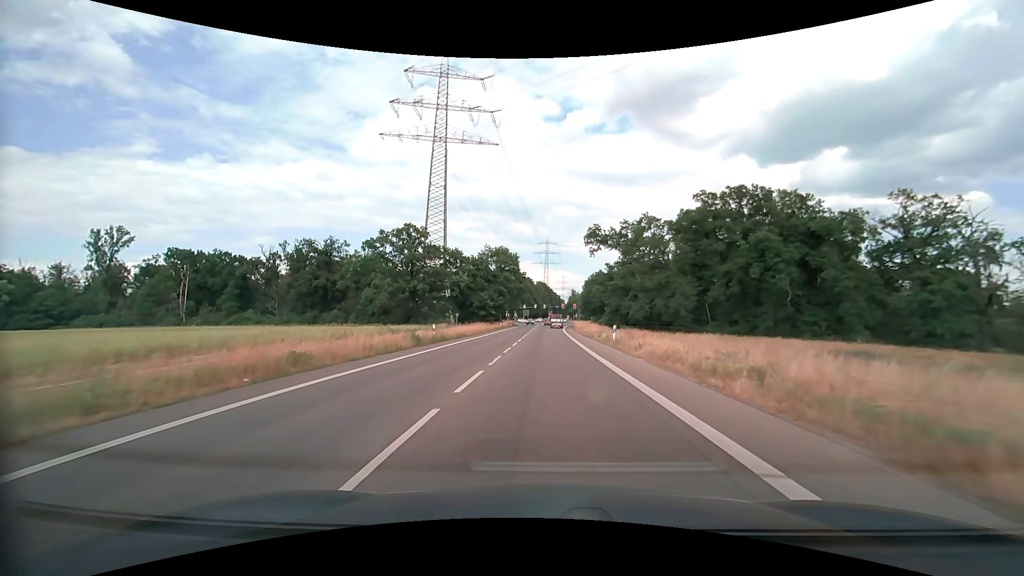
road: secondary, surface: asphalt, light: Day
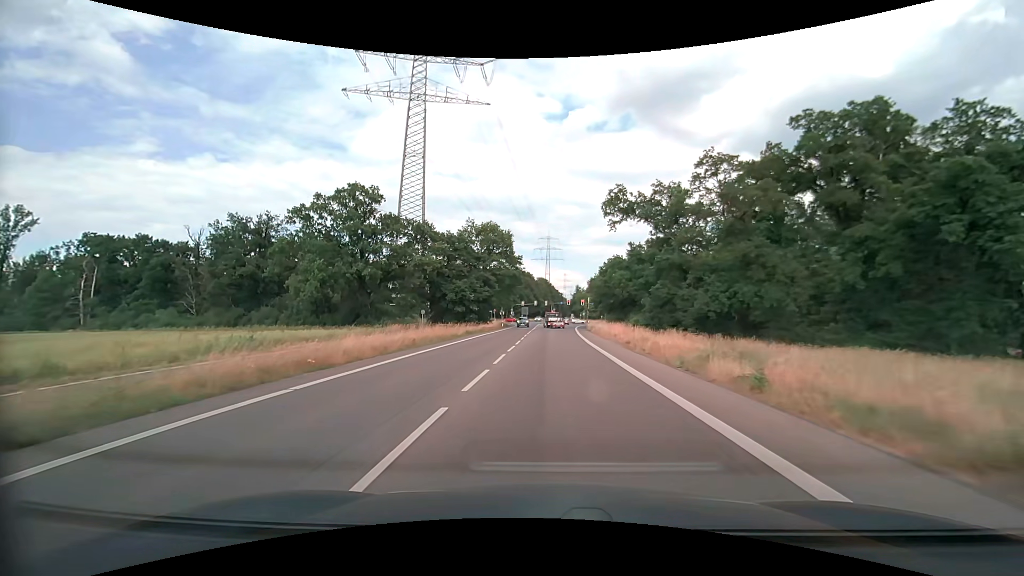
(-0.1, +28.2) m; 0°
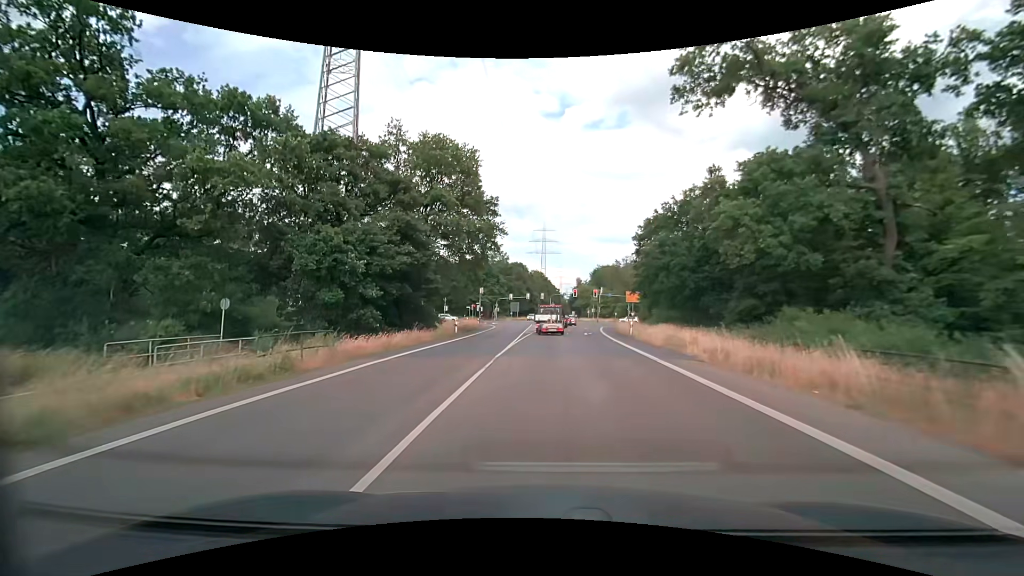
(+0.1, +41.1) m; 0°
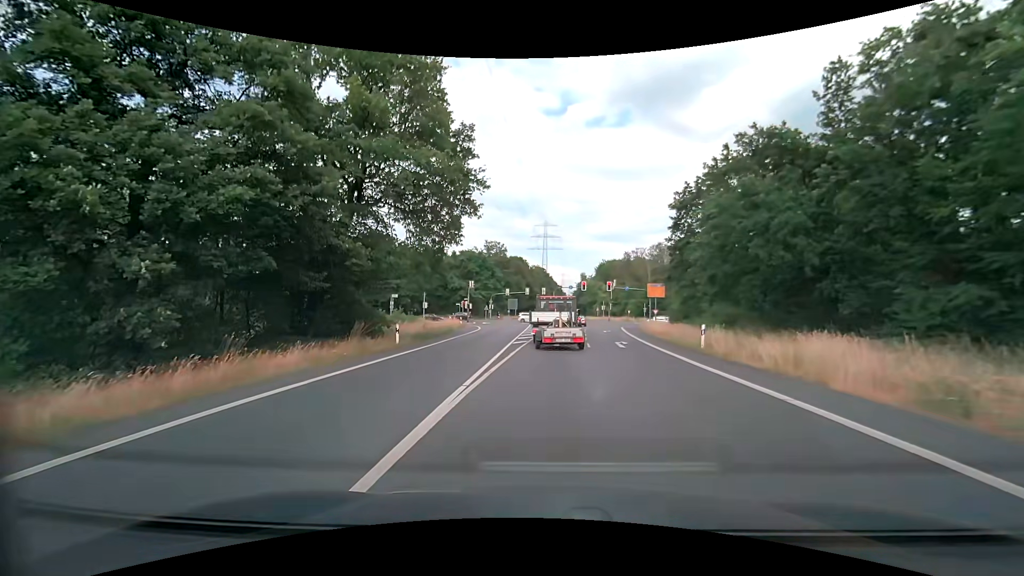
(0.0, +16.5) m; 0°
